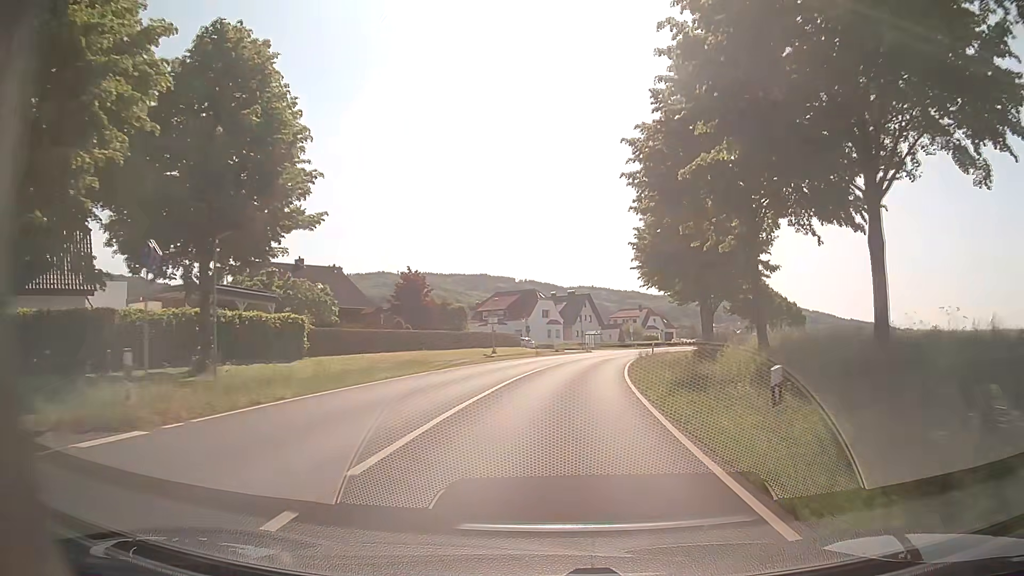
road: primary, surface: asphalt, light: Day
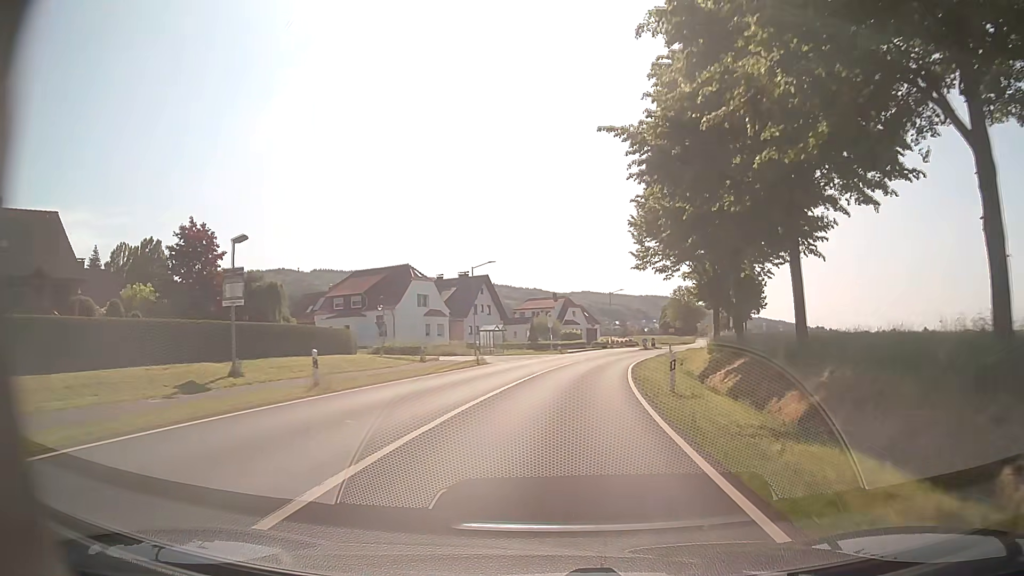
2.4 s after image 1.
(+2.2, +34.8) m; +8°
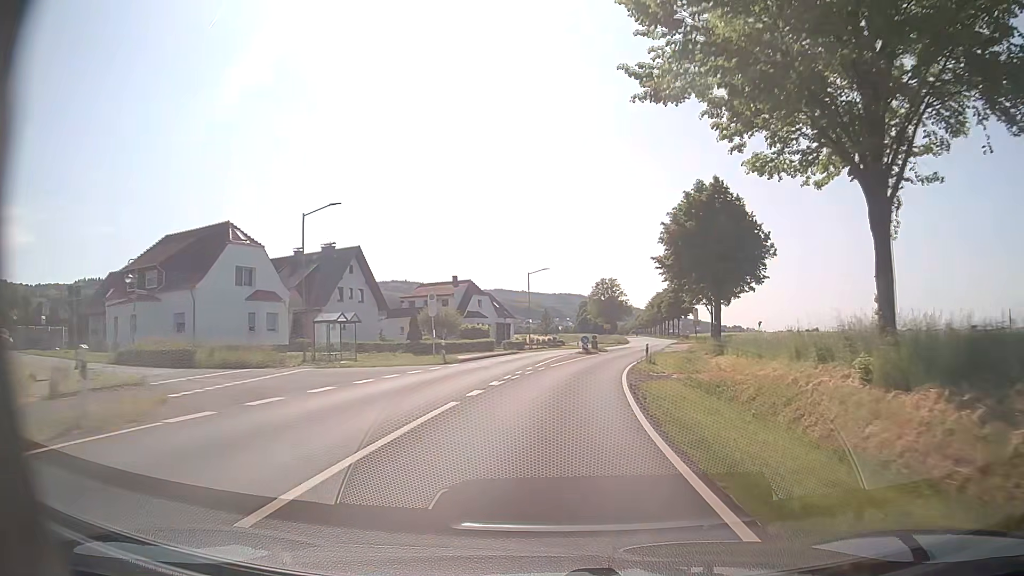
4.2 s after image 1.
(+1.6, +27.1) m; +7°
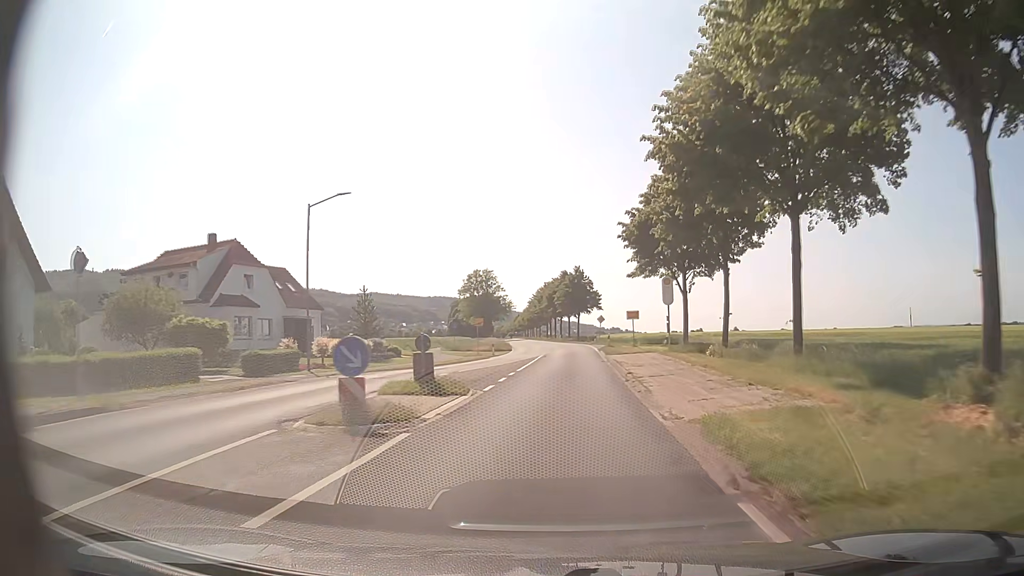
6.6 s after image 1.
(+3.6, +38.7) m; +11°
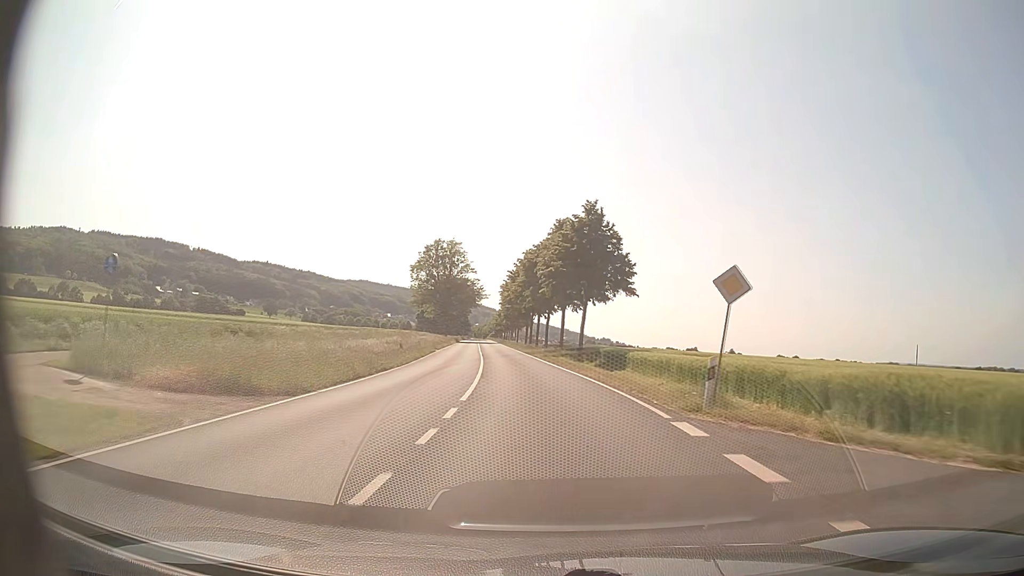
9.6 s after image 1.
(+1.3, +55.1) m; 0°
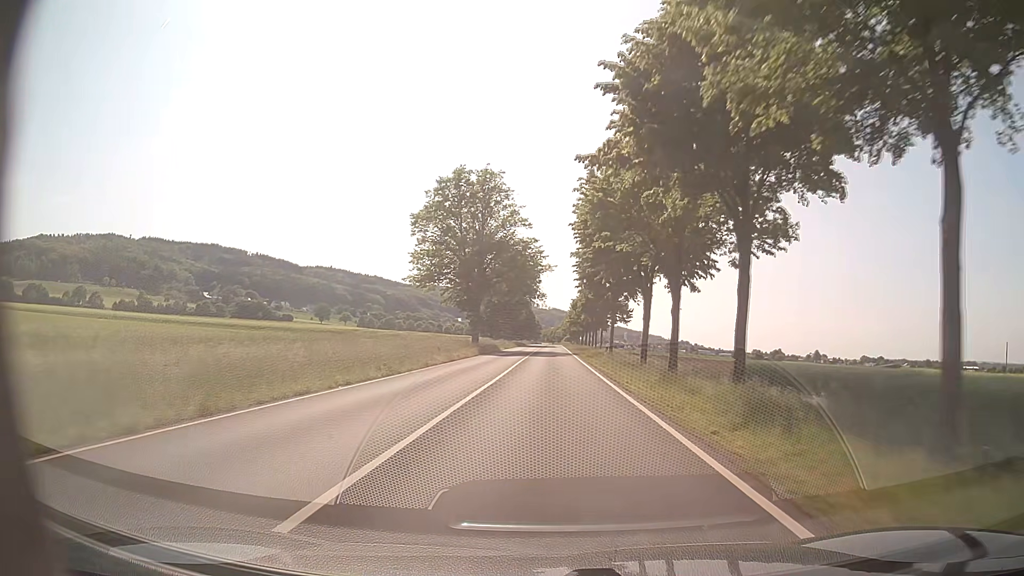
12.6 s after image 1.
(-3.8, +61.8) m; -6°
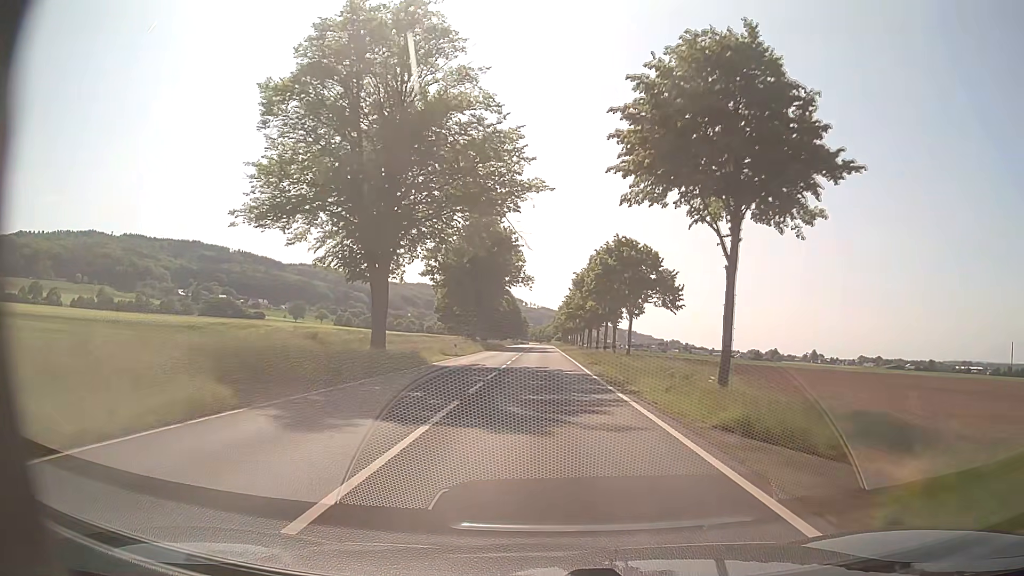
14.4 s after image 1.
(+0.2, +40.4) m; +1°
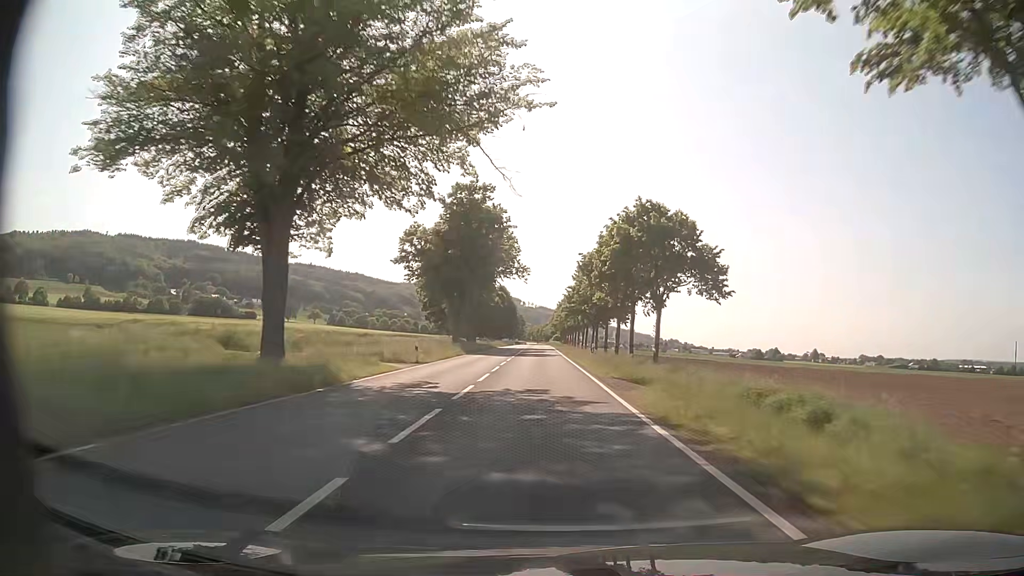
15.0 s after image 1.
(0.0, +13.9) m; 0°
(0, +10) (0, +20) (0, +30) (0, +40) (0, +50) (0, +60) (0, +70) (-1, +80) (-1, +90) (-1, +100) m
